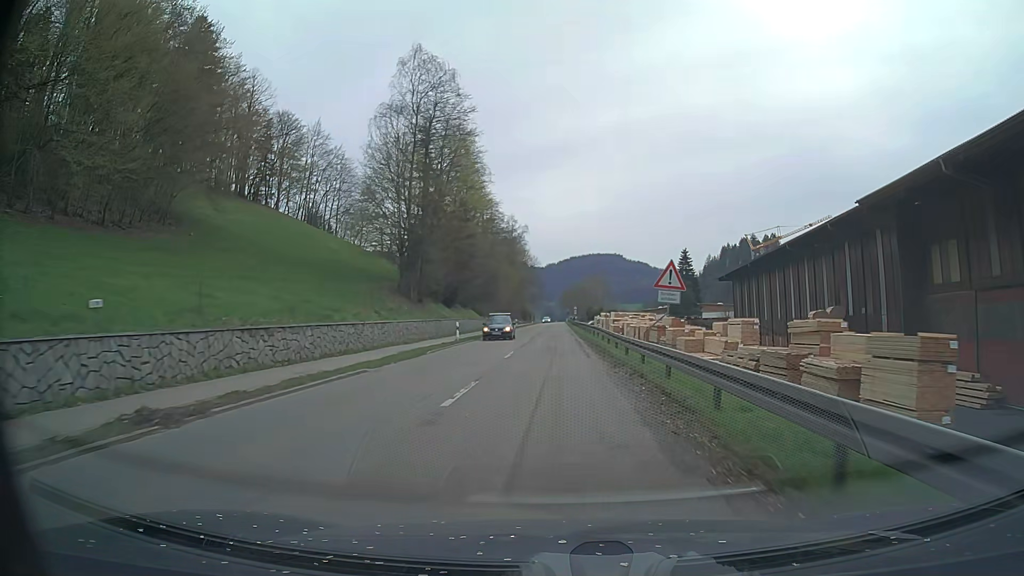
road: secondary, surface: asphalt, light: Day
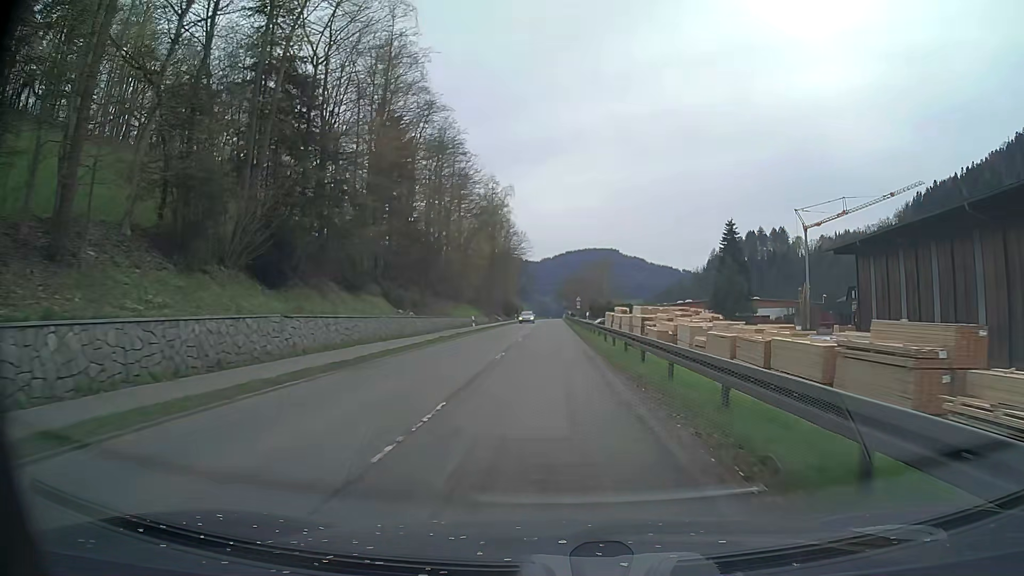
(+0.1, +40.3) m; +1°
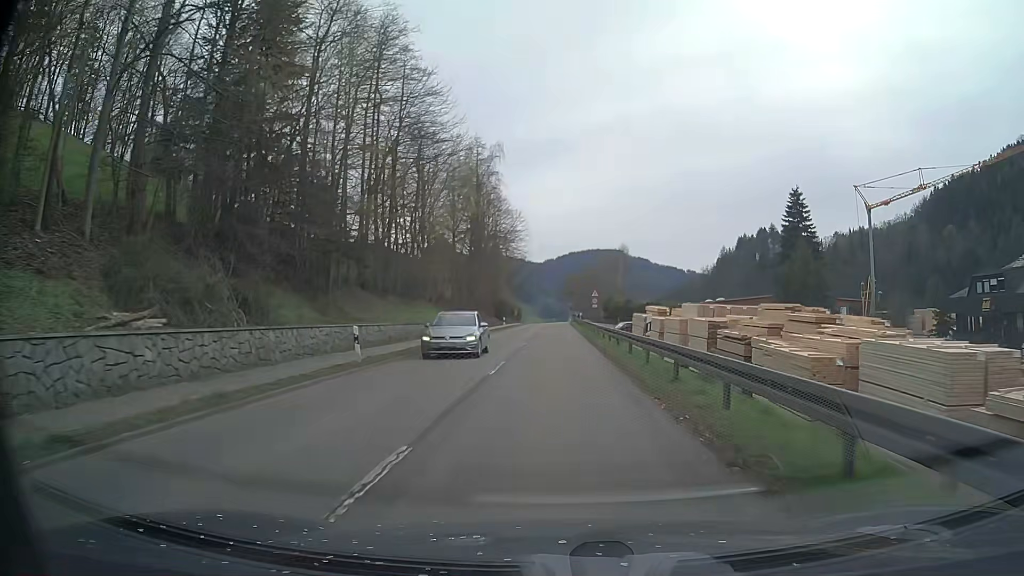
(-0.2, +27.3) m; 0°
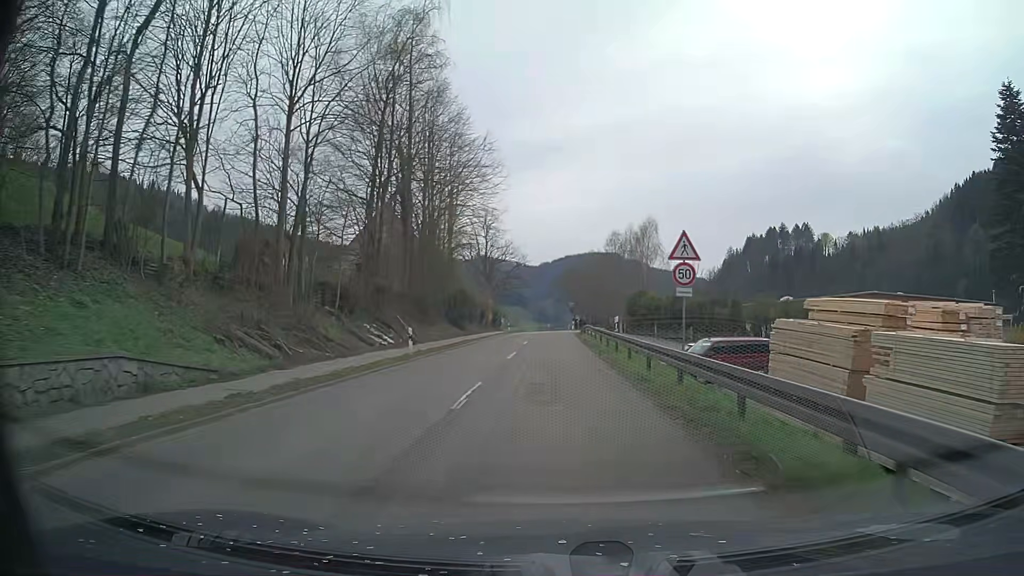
(+0.1, +40.9) m; 0°
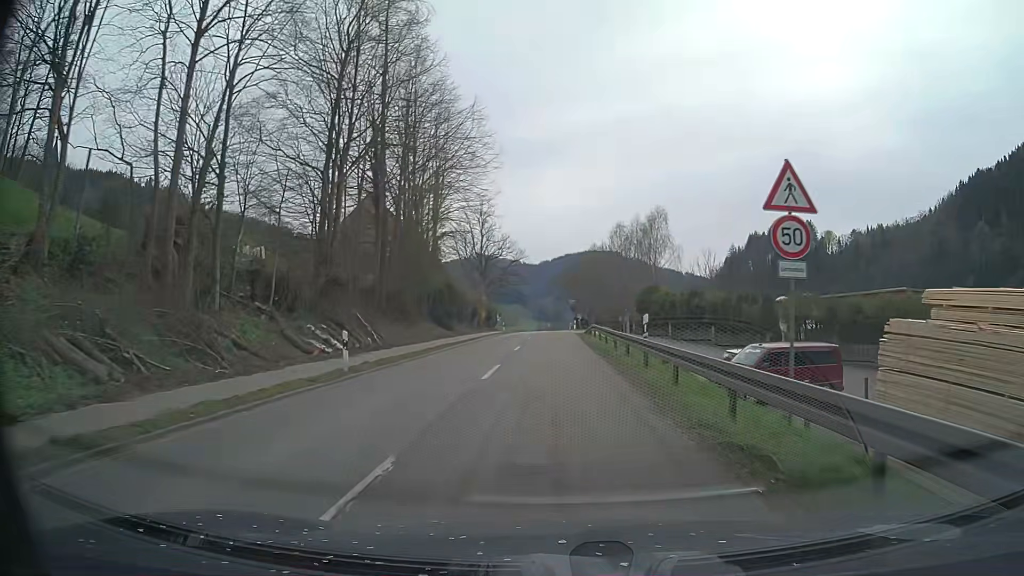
(0.0, +7.7) m; 0°
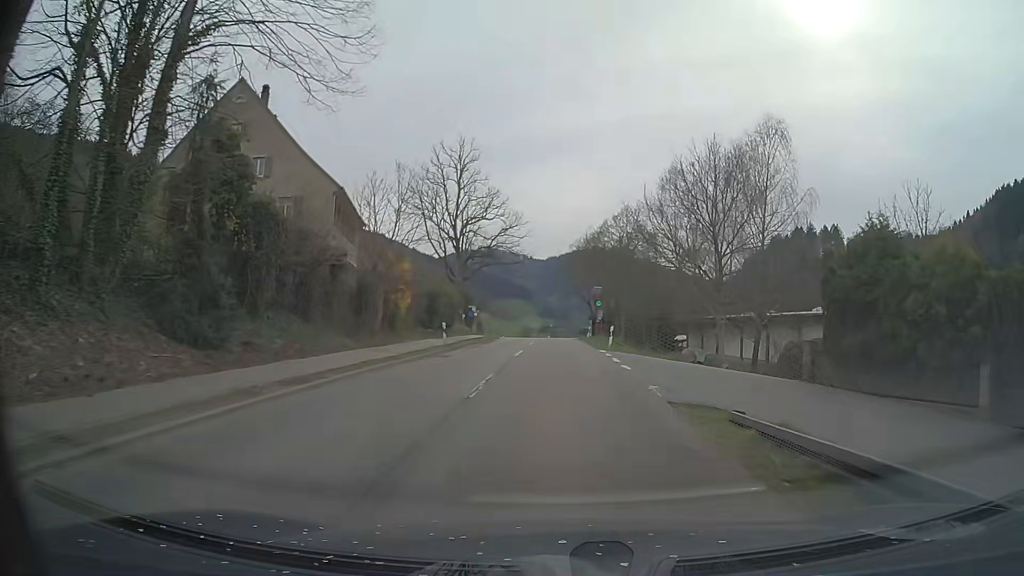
(-0.2, +39.8) m; -1°
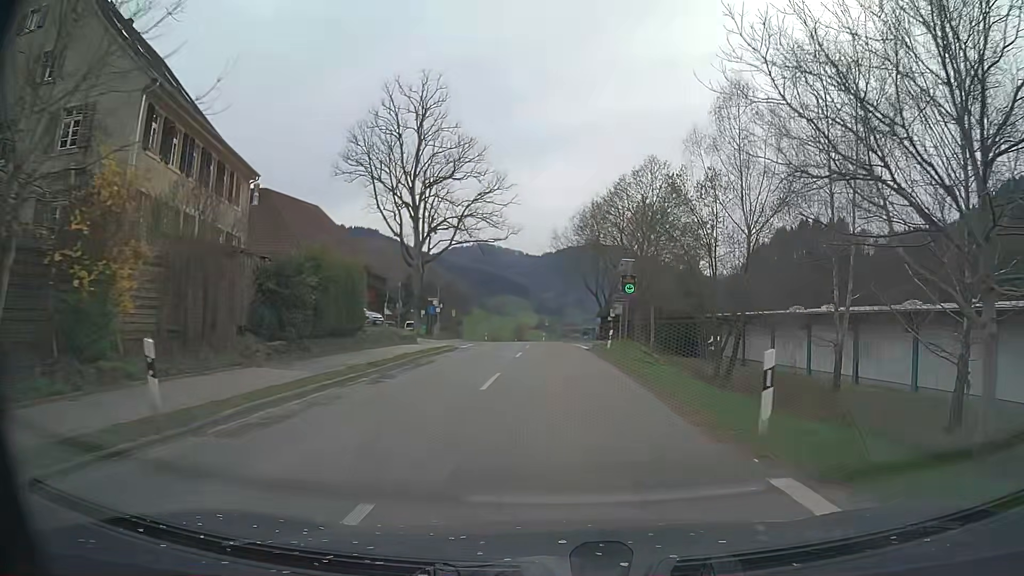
(+0.1, +22.3) m; 0°
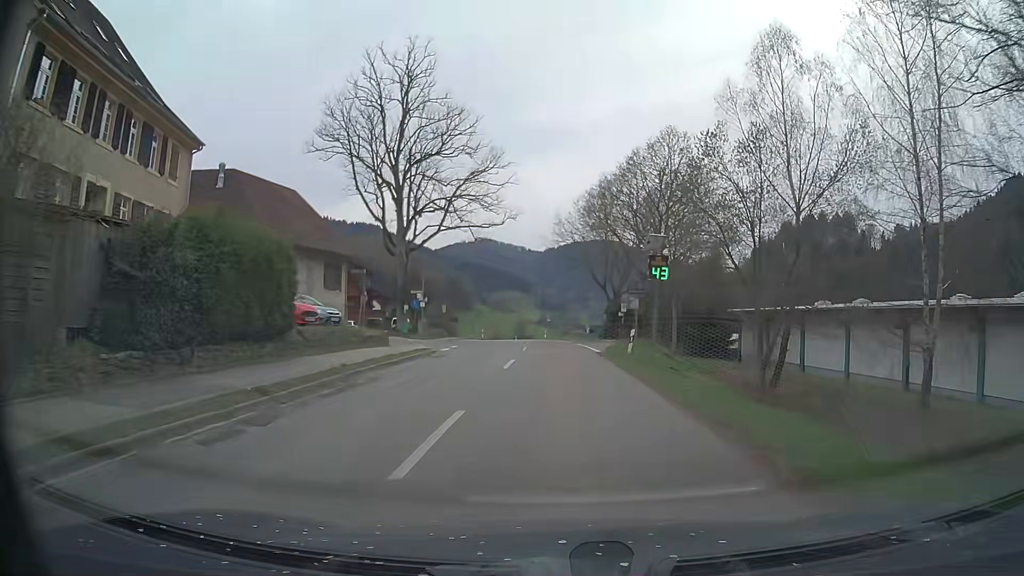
(0.0, +7.3) m; 0°
(0, +10) (0, +20) (0, +30) (0, +40) (-1, +50) (-1, +60) (-2, +70) (-3, +80) (-4, +90) (-5, +100) m
